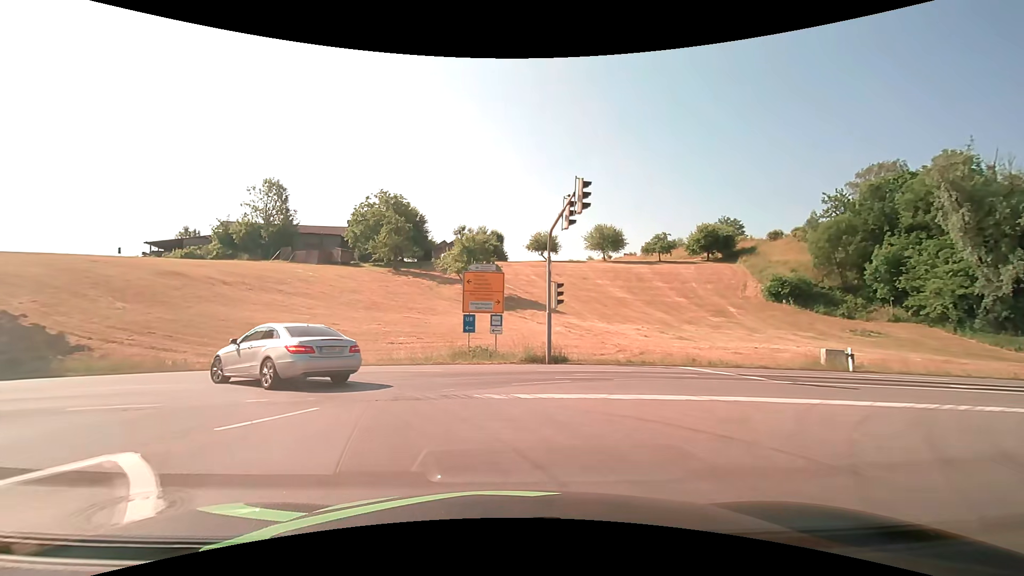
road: motorway_link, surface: asphalt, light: Day
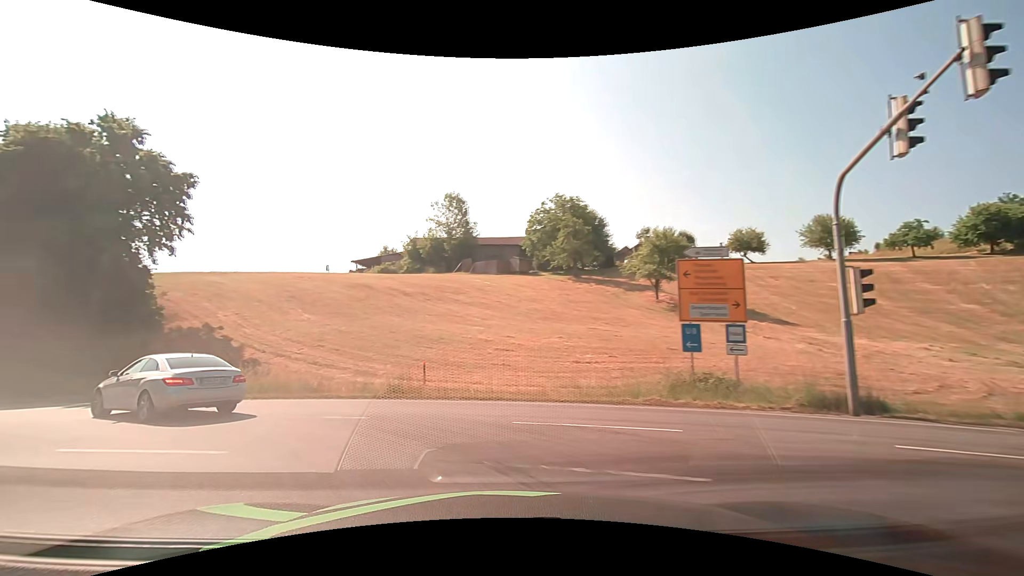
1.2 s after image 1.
(-1.1, +7.6) m; -20°
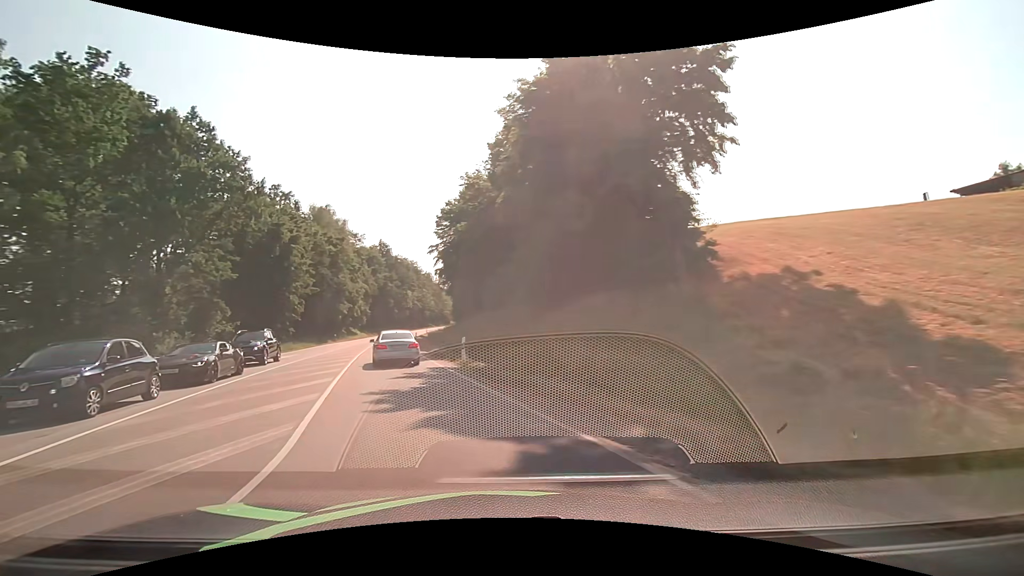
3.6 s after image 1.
(-7.8, +14.1) m; -56°
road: primary
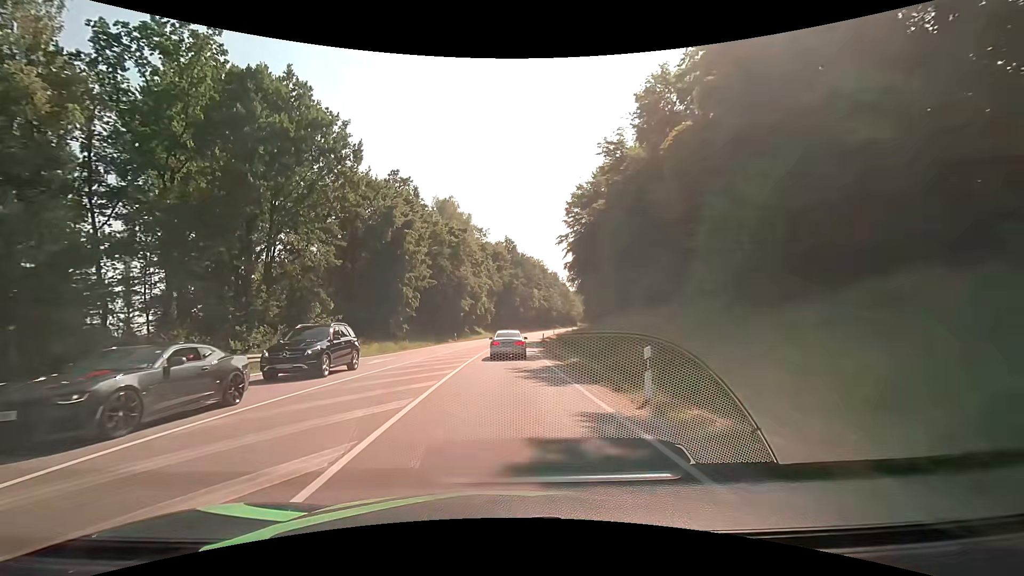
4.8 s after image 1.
(-1.7, +10.5) m; -15°
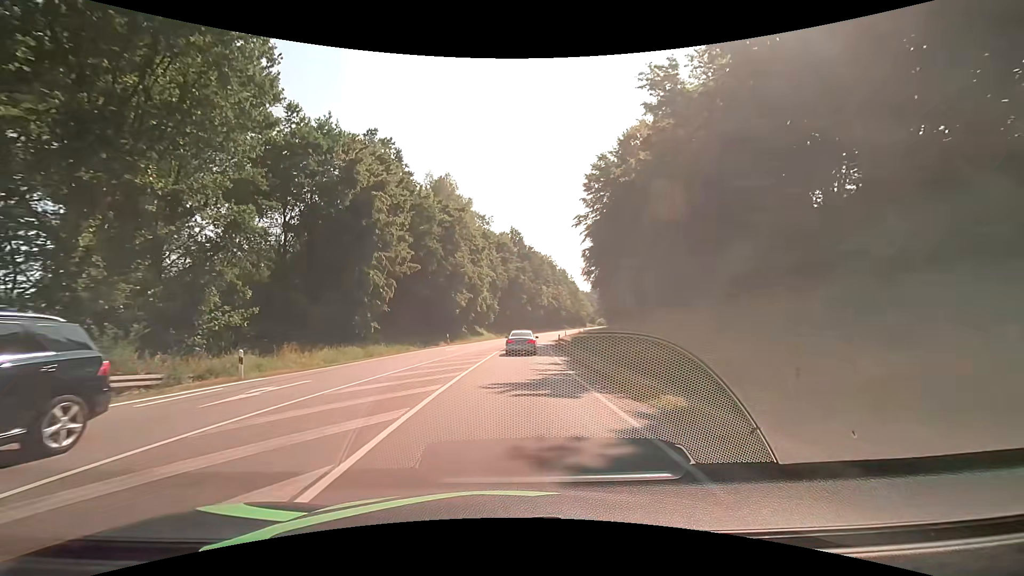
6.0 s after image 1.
(-0.1, +13.0) m; -1°
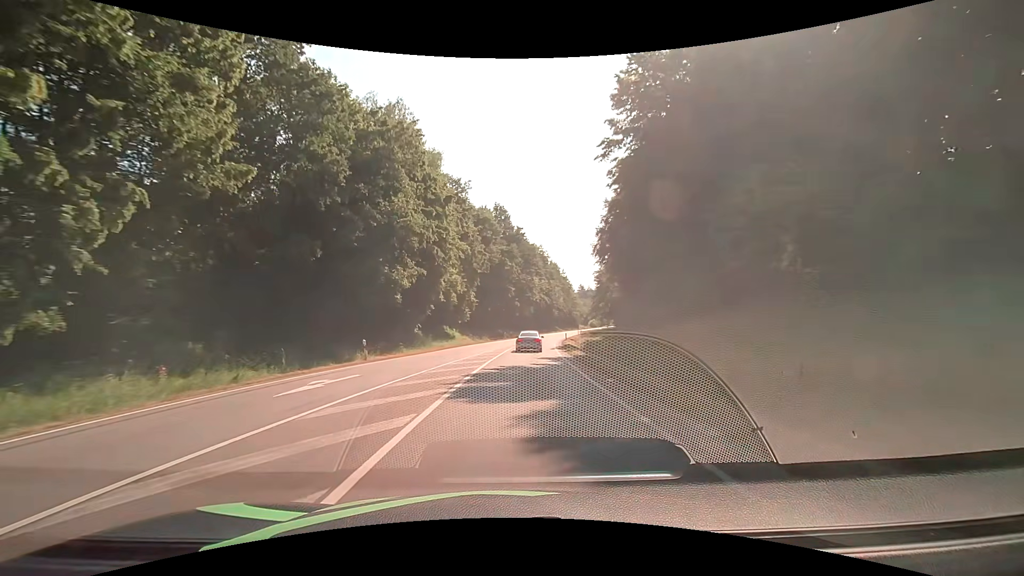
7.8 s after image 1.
(+0.2, +24.4) m; +2°
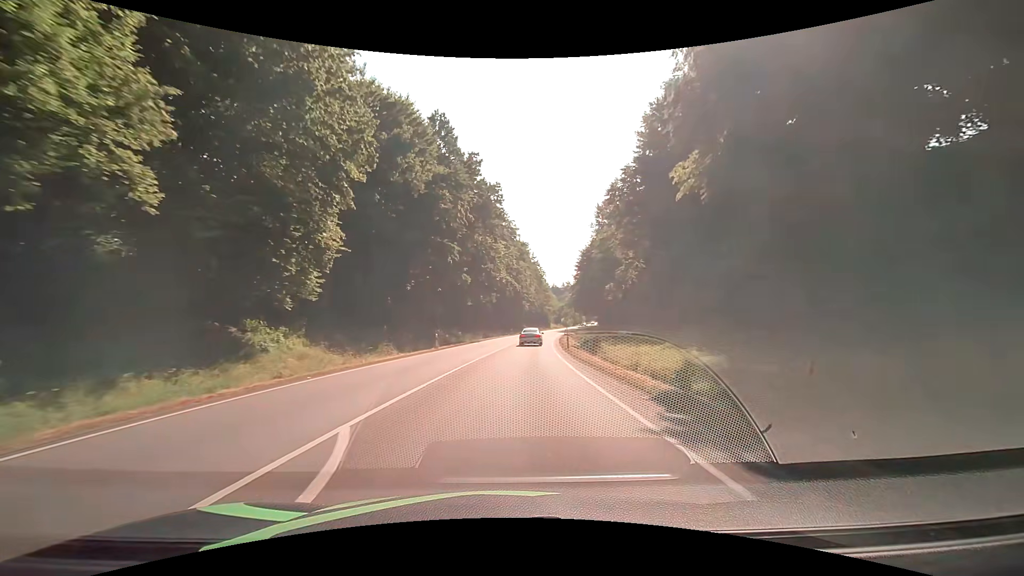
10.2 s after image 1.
(+1.3, +40.1) m; +3°
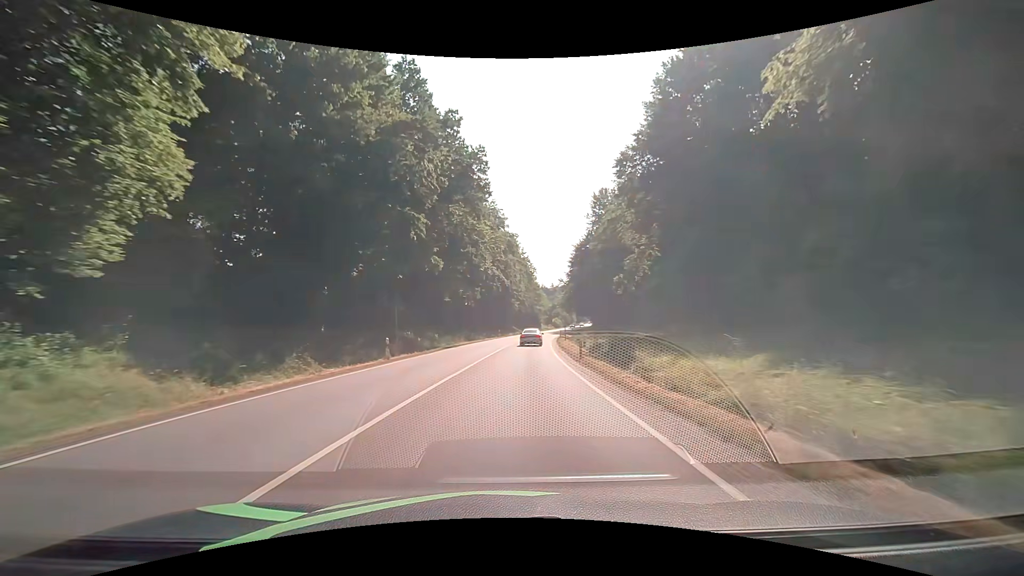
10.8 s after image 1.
(+0.2, +11.0) m; +2°
(0, +10) (0, +20) (+1, +30) (+1, +40) (+2, +50) (+3, +60) (+4, +70) (+5, +80) (+7, +90) (+8, +100) m
